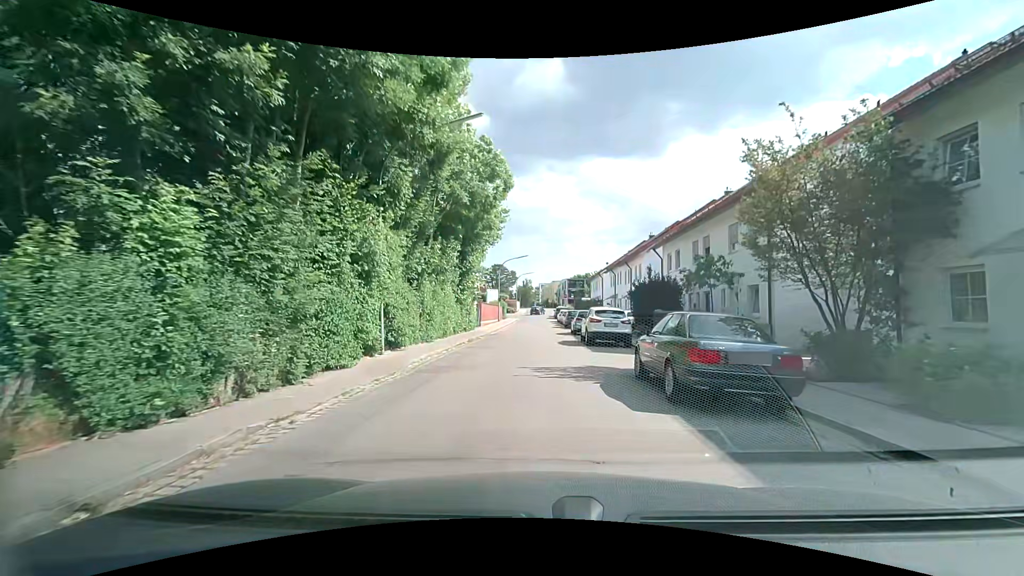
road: residential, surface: asphalt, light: Day
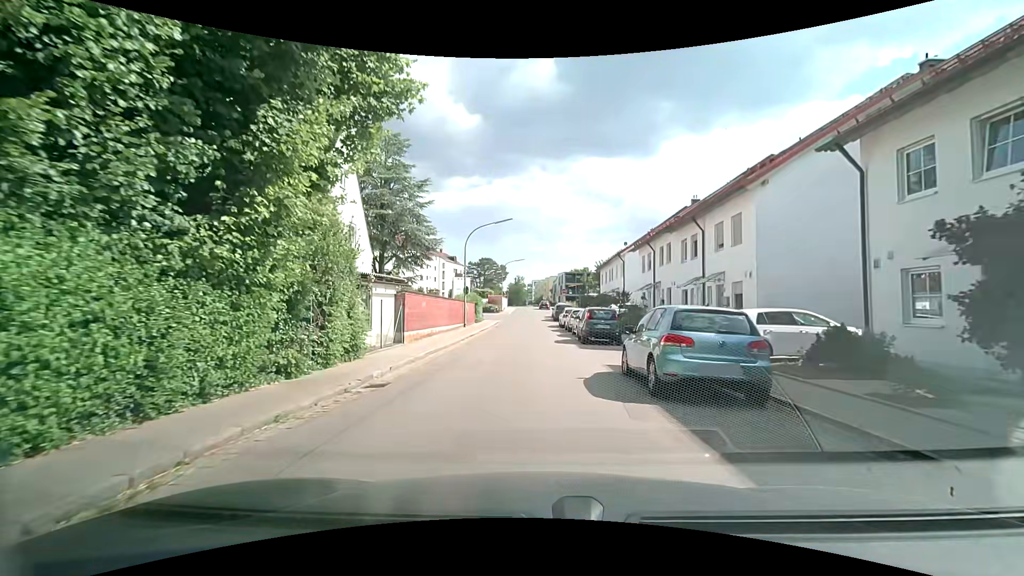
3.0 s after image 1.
(+0.1, +21.7) m; +1°
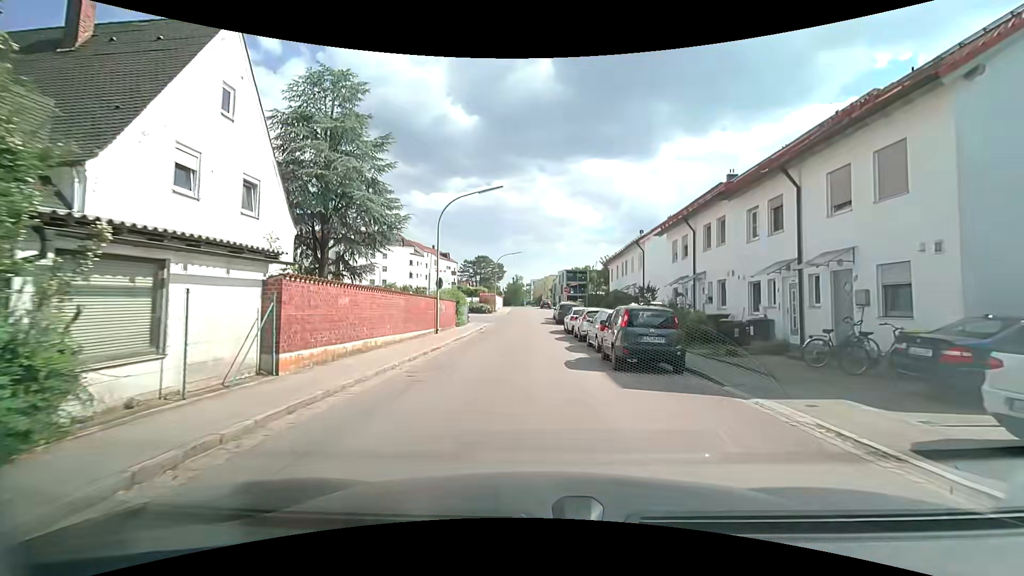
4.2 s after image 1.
(0.0, +9.0) m; -1°
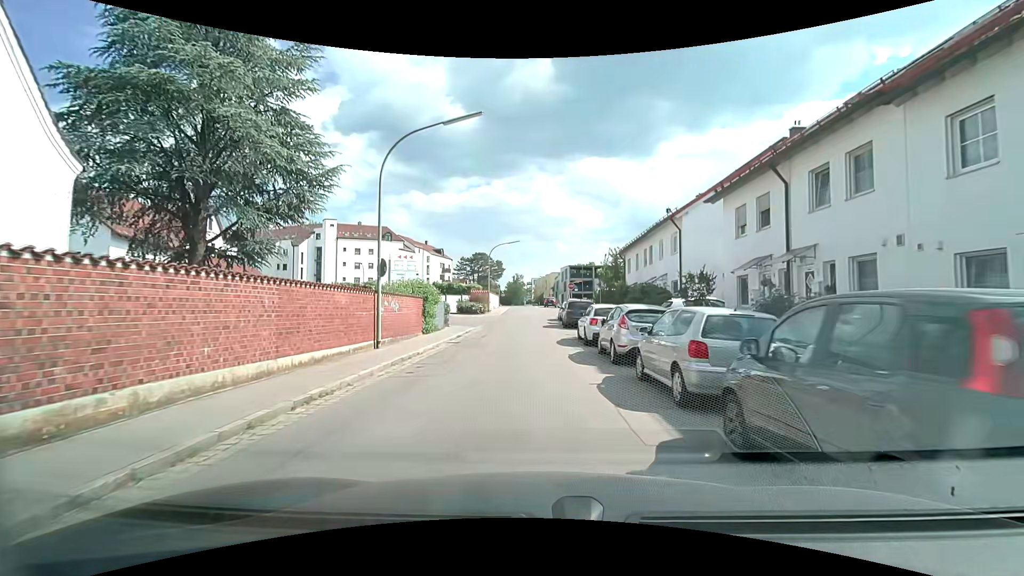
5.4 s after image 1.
(+0.1, +9.5) m; +1°
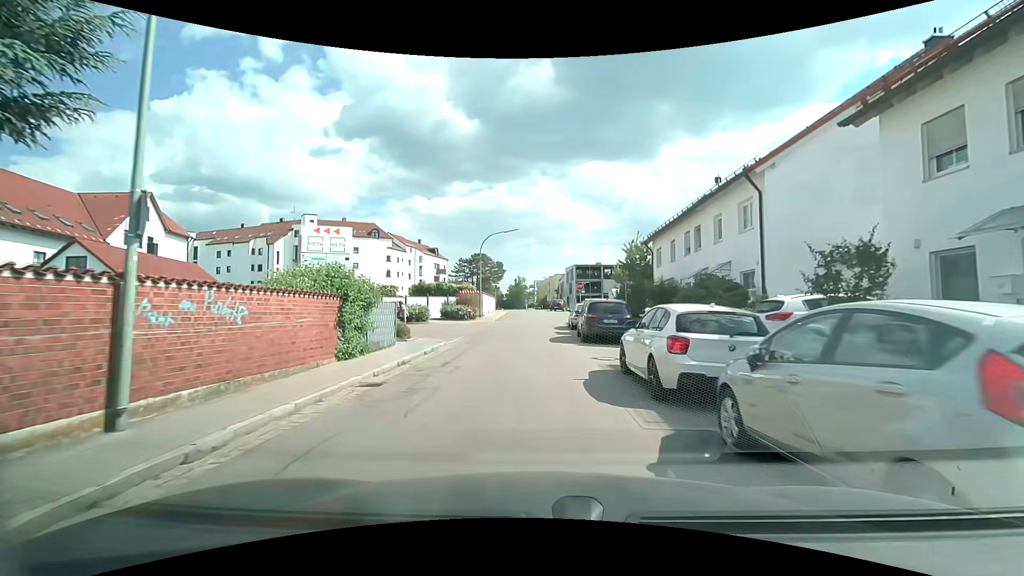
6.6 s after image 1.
(-0.1, +9.8) m; 0°
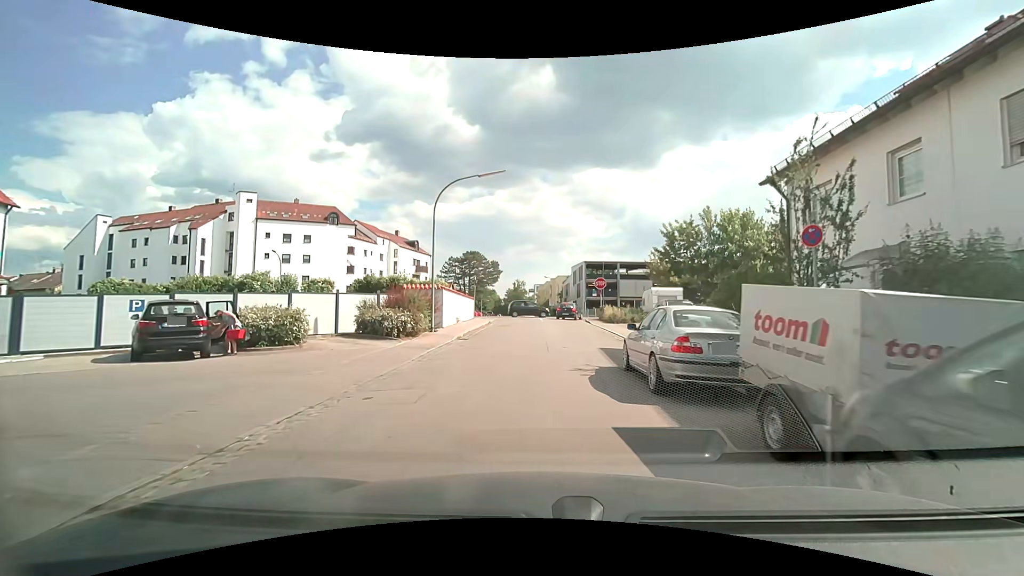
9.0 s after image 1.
(-0.2, +18.9) m; -1°
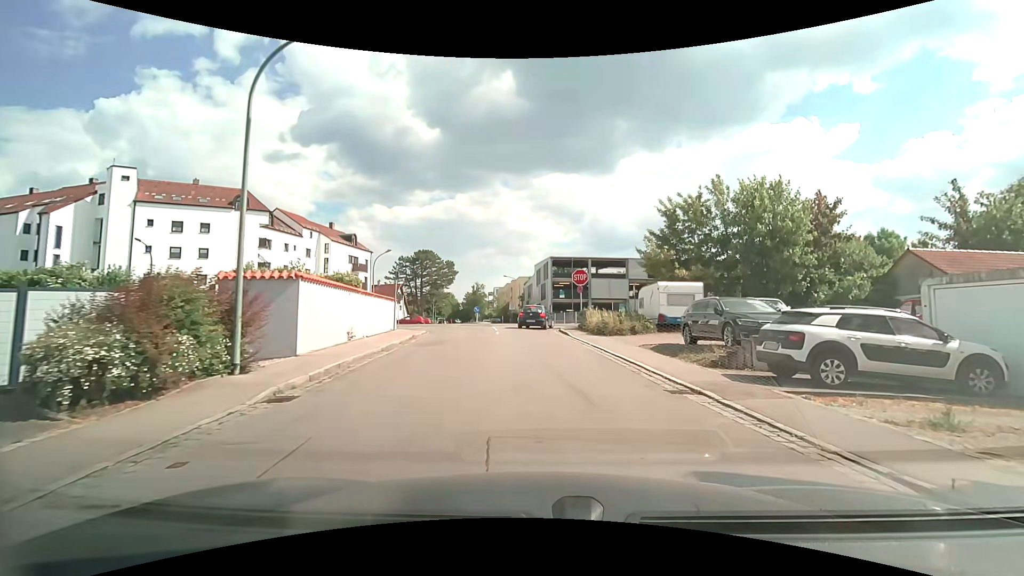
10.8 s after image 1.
(+0.2, +12.2) m; +5°
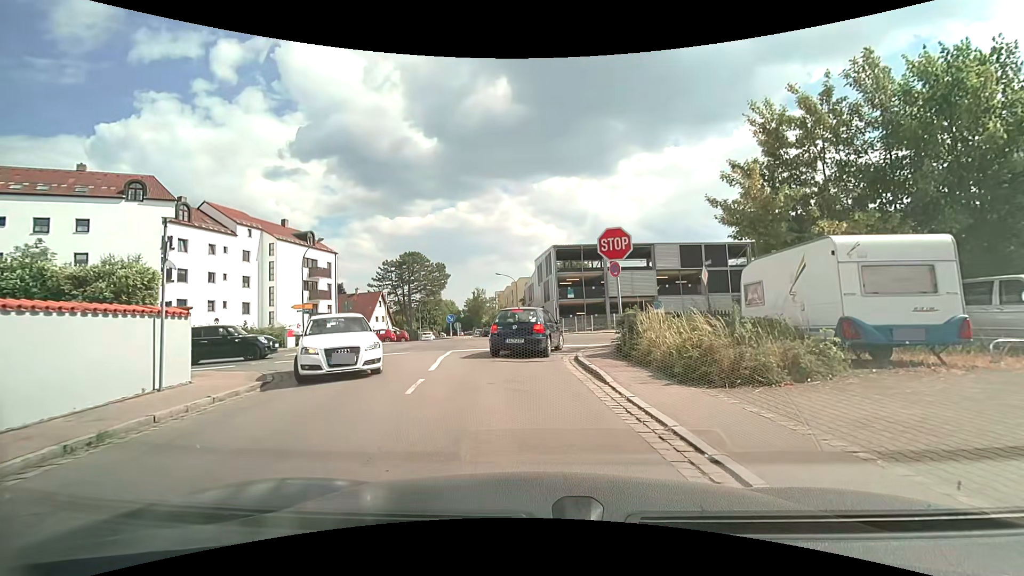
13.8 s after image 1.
(+0.4, +14.8) m; -1°
